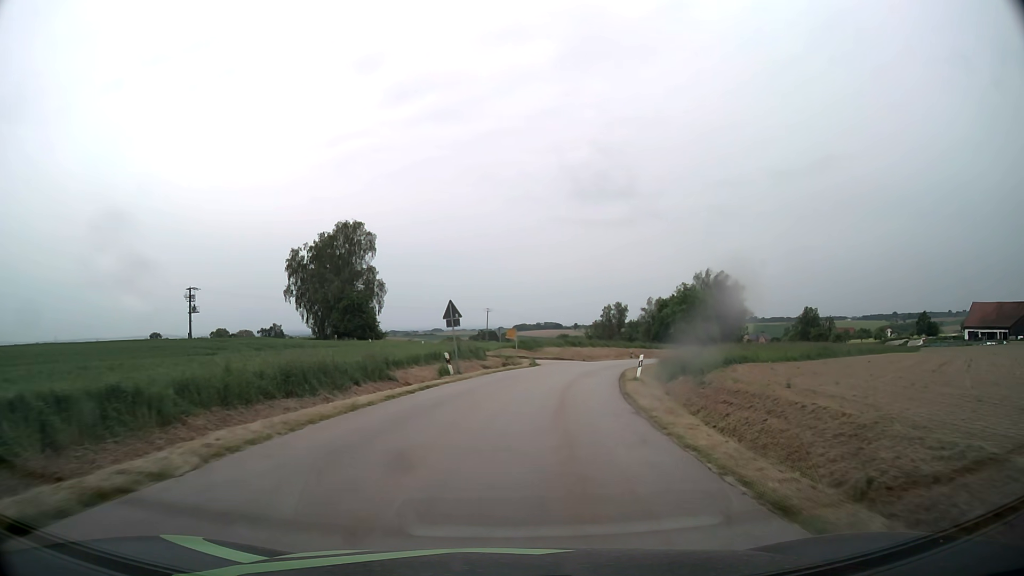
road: tertiary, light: Day
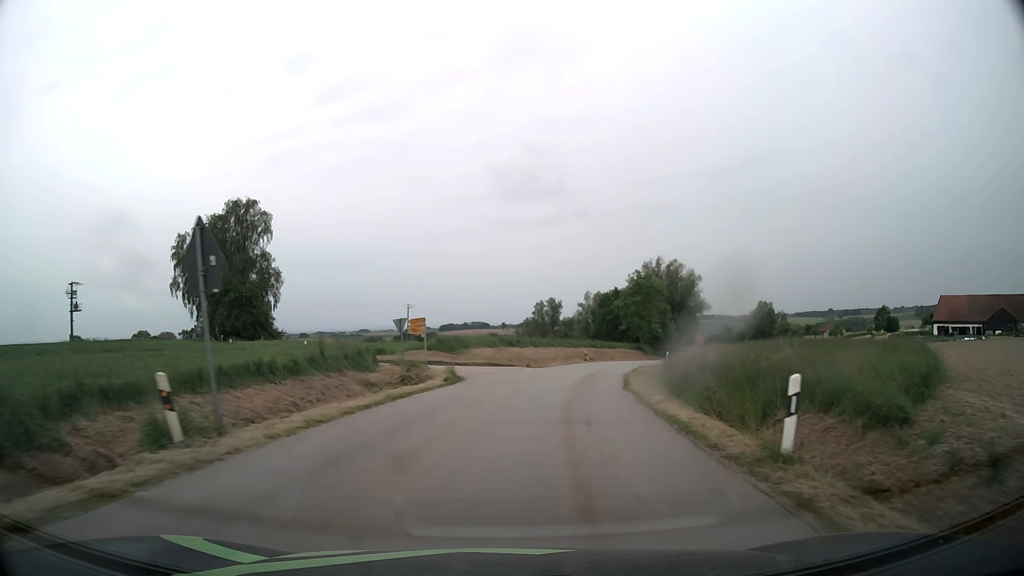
(+0.9, +17.9) m; +6°
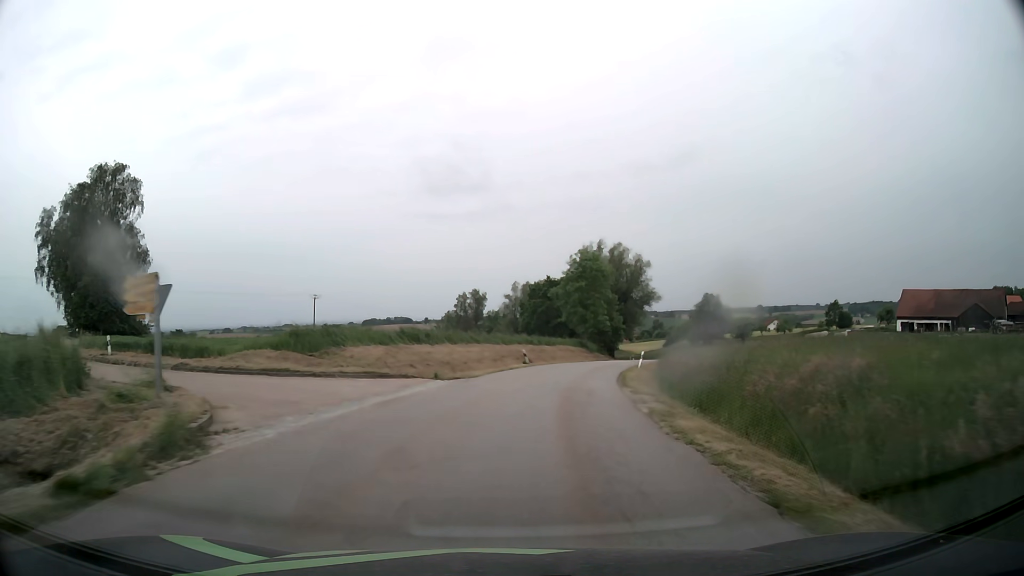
(+1.0, +17.4) m; +6°
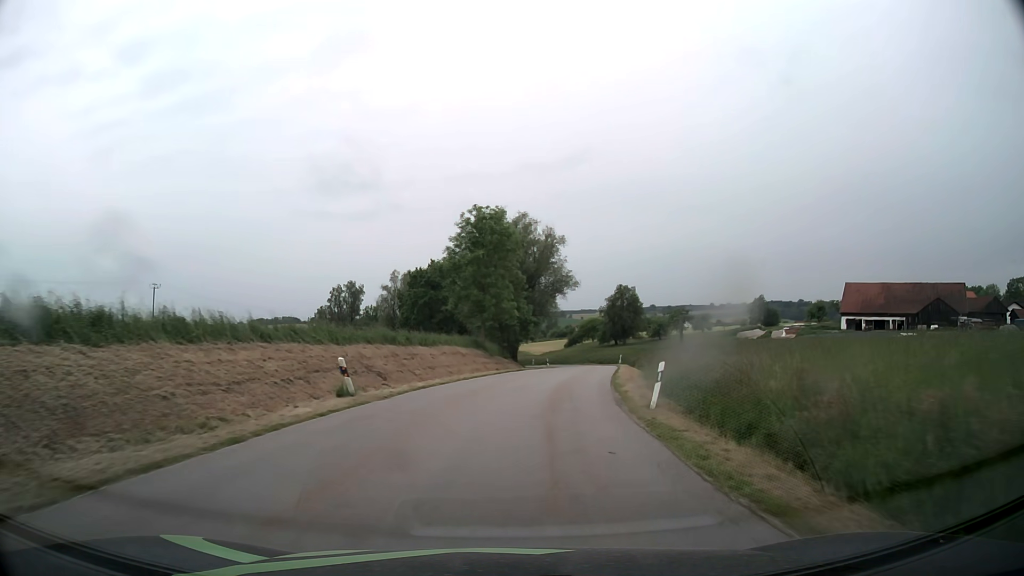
(+2.1, +25.6) m; +10°
(0, +10) (+1, +20) (+3, +30) (+4, +40) (+6, +50) (+7, +59) (+8, +69) (+8, +79) (+8, +89) (+6, +99) m
